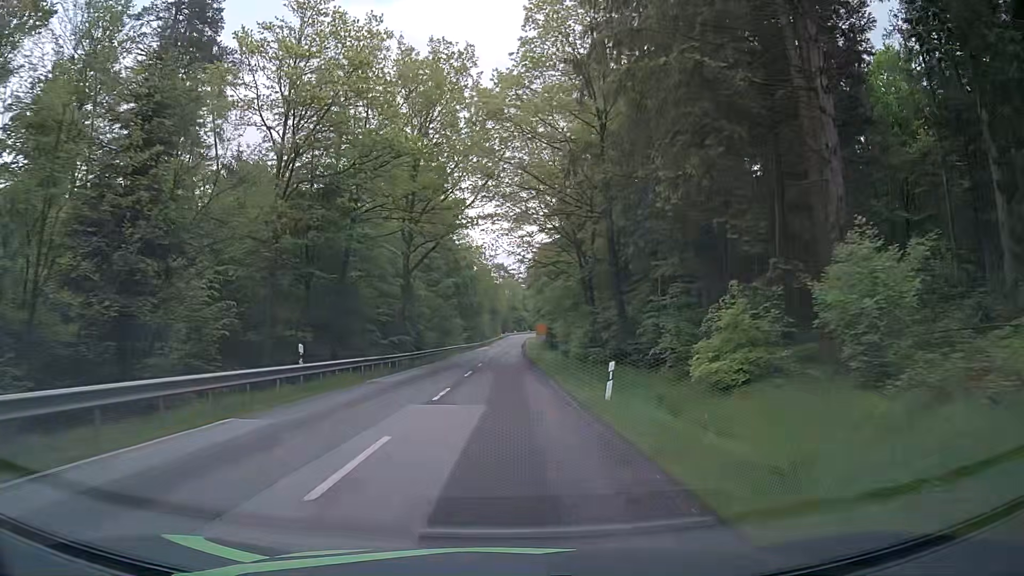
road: secondary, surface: asphalt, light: Day
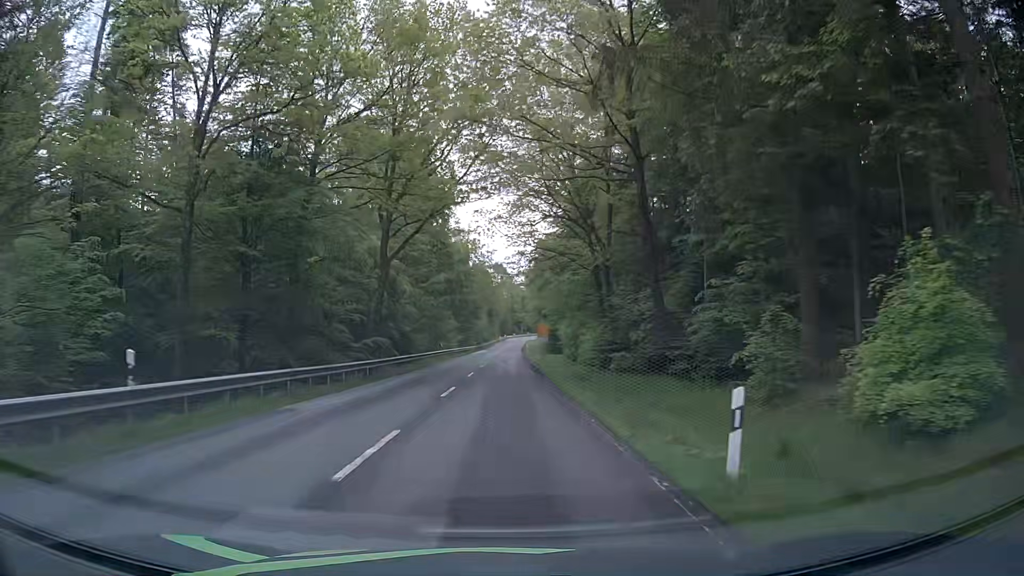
(-0.1, +9.1) m; 0°
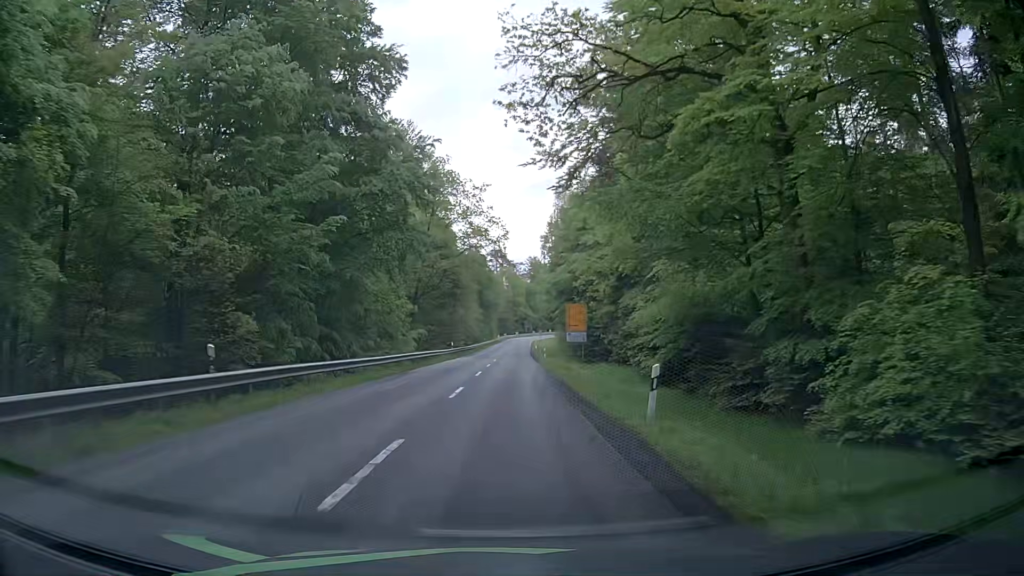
(-0.7, +45.5) m; -1°
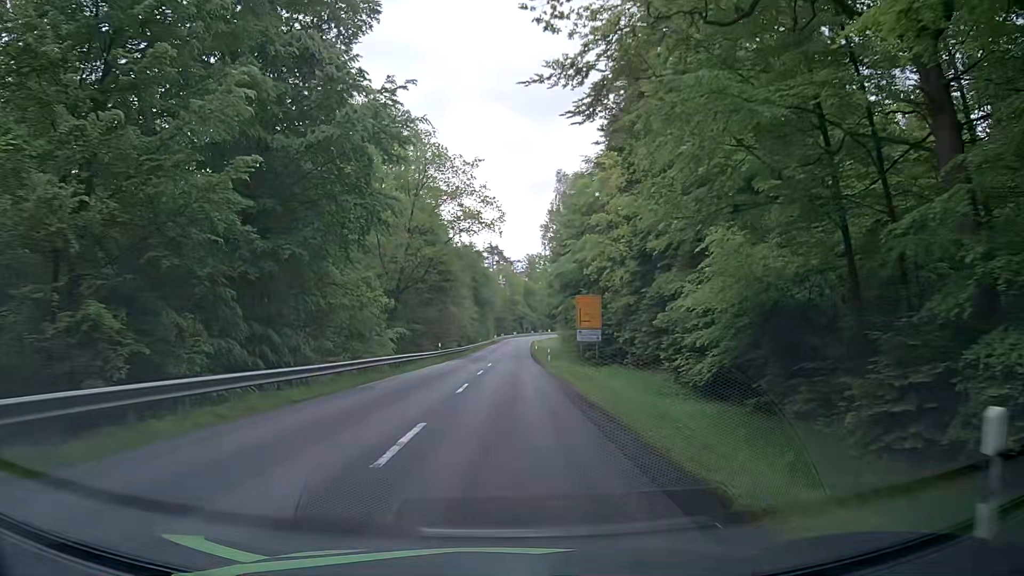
(0.0, +9.1) m; 0°
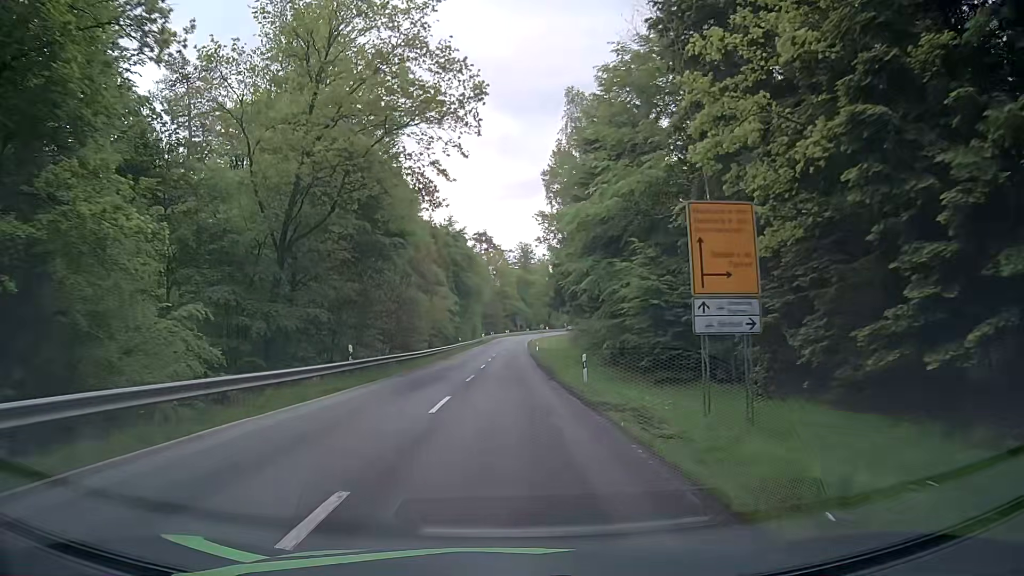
(+0.3, +27.3) m; +1°
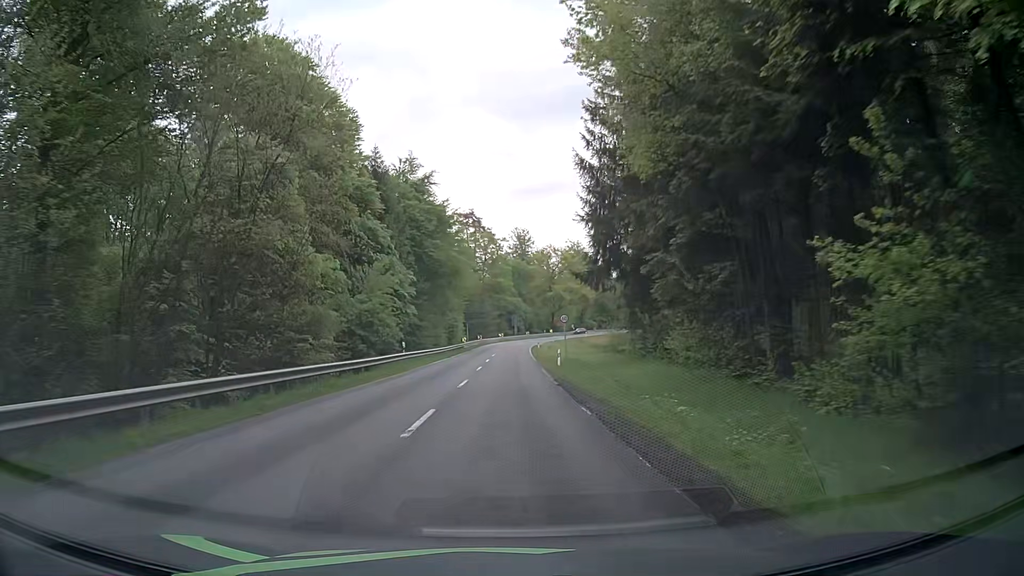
(+0.2, +36.4) m; +1°
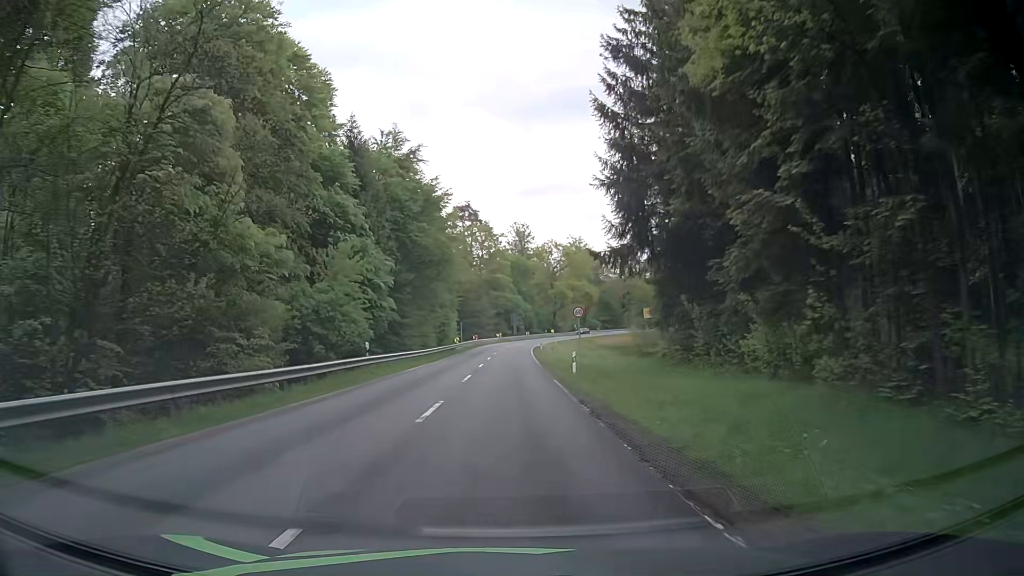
(0.0, +9.1) m; +1°
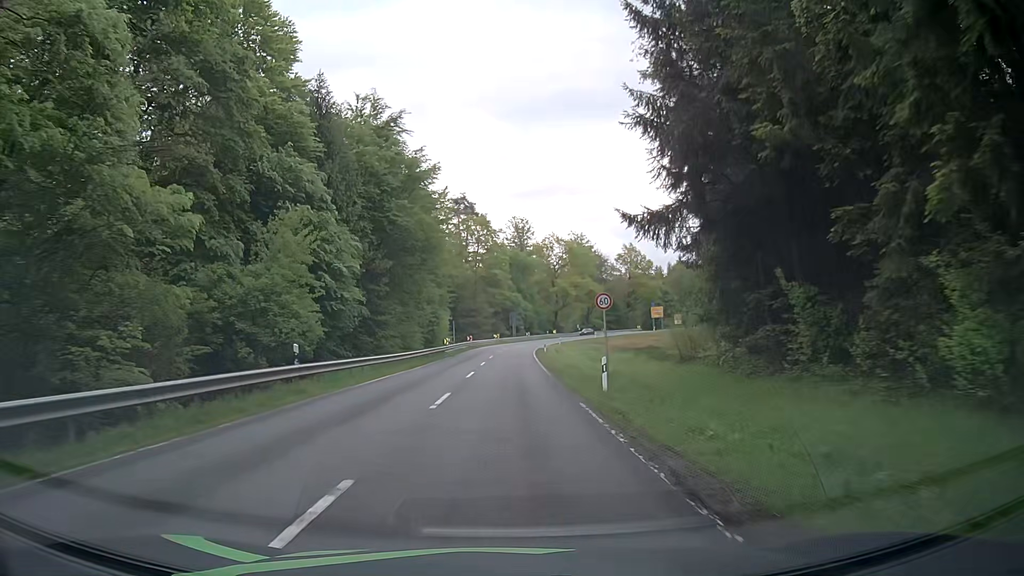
(-0.1, +9.1) m; -1°
(0, +10) (0, +20) (+1, +30) (+1, +40) (+1, +50) (+2, +60) (+2, +70) (+4, +80) (+5, +90) (+8, +99) m
